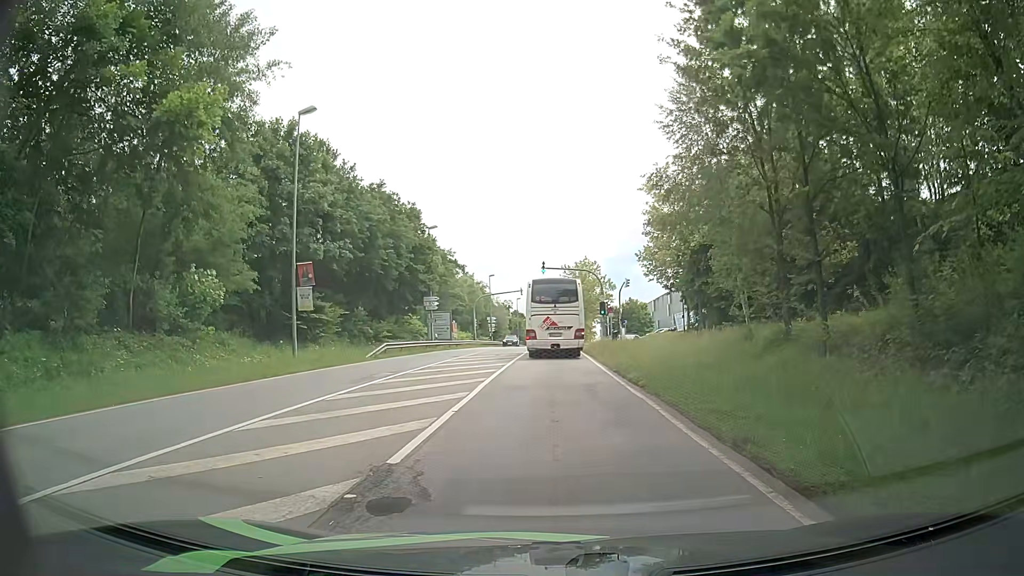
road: secondary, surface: asphalt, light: Day
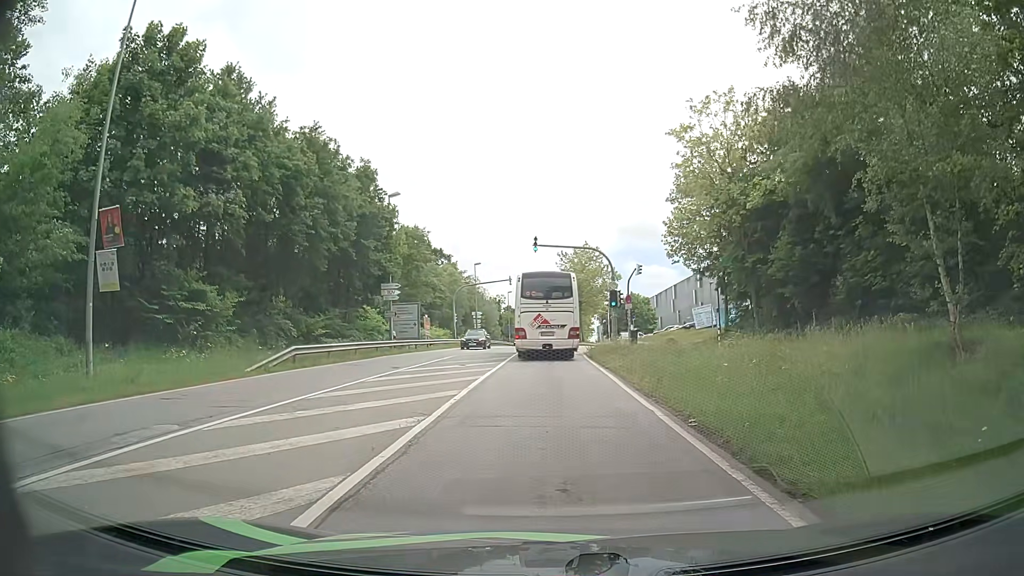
(0.0, +12.5) m; 0°
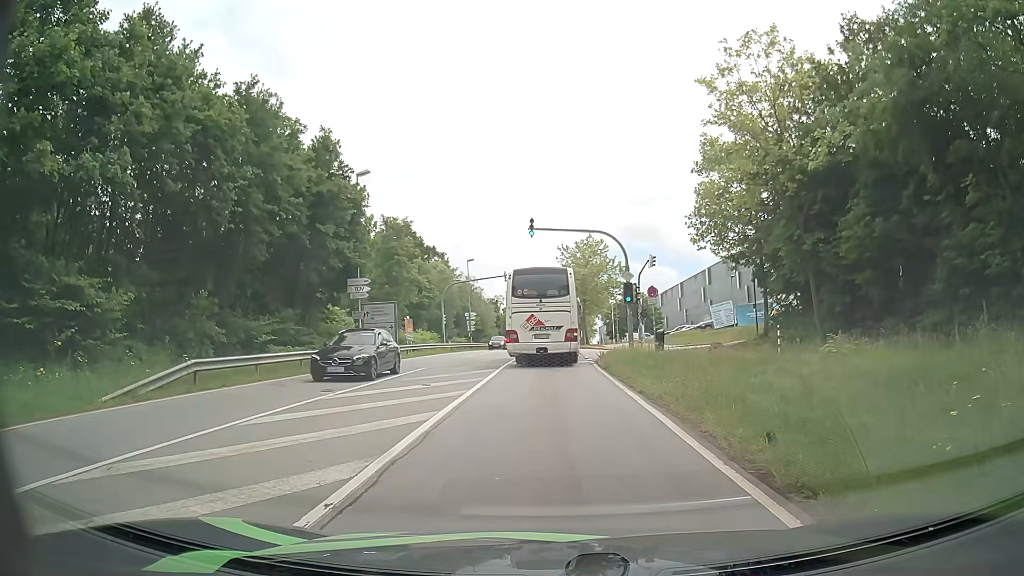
(0.0, +7.3) m; 0°
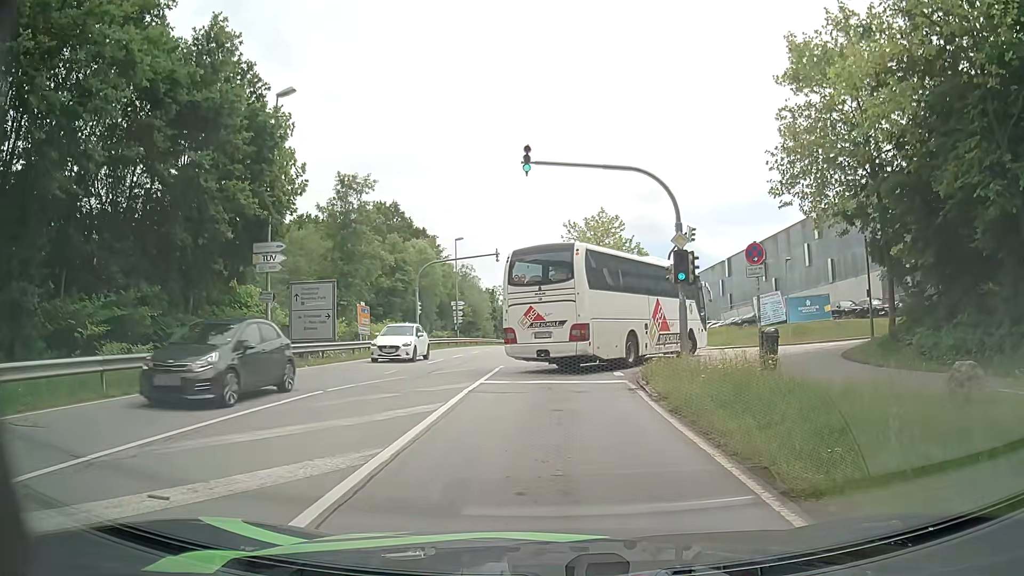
(0.0, +12.2) m; 0°
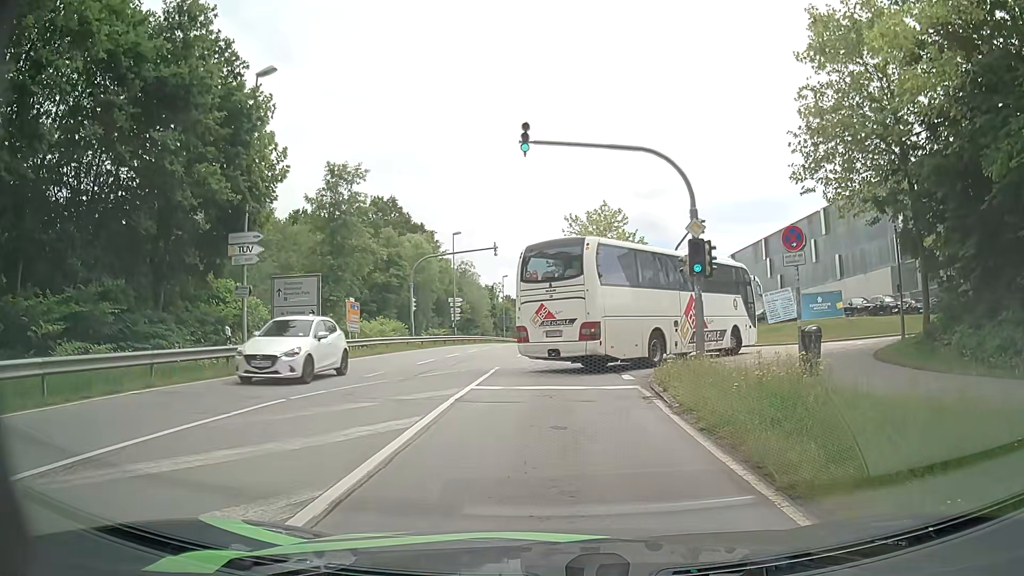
(0.0, +2.0) m; -2°
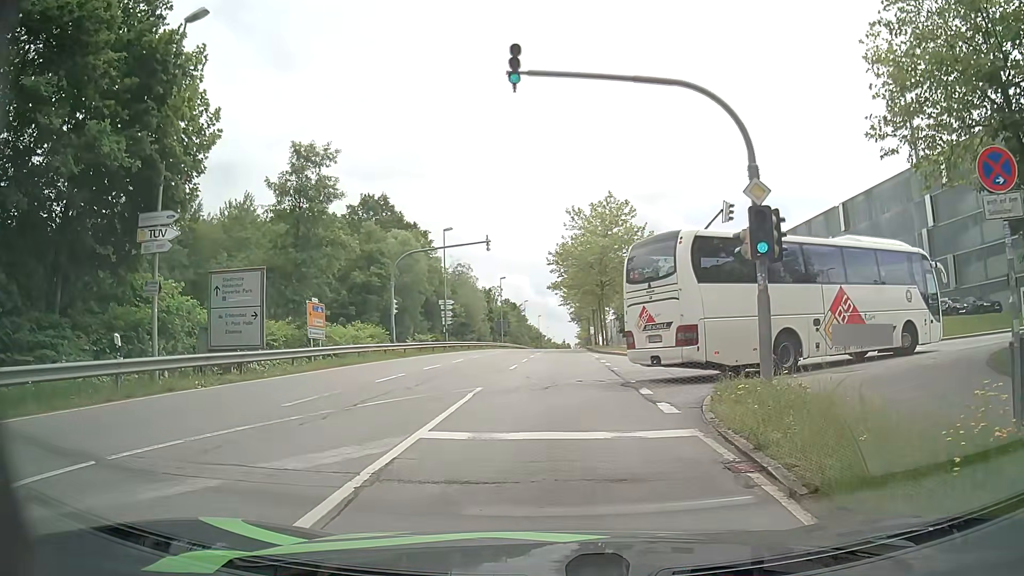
(+0.2, +5.5) m; 0°
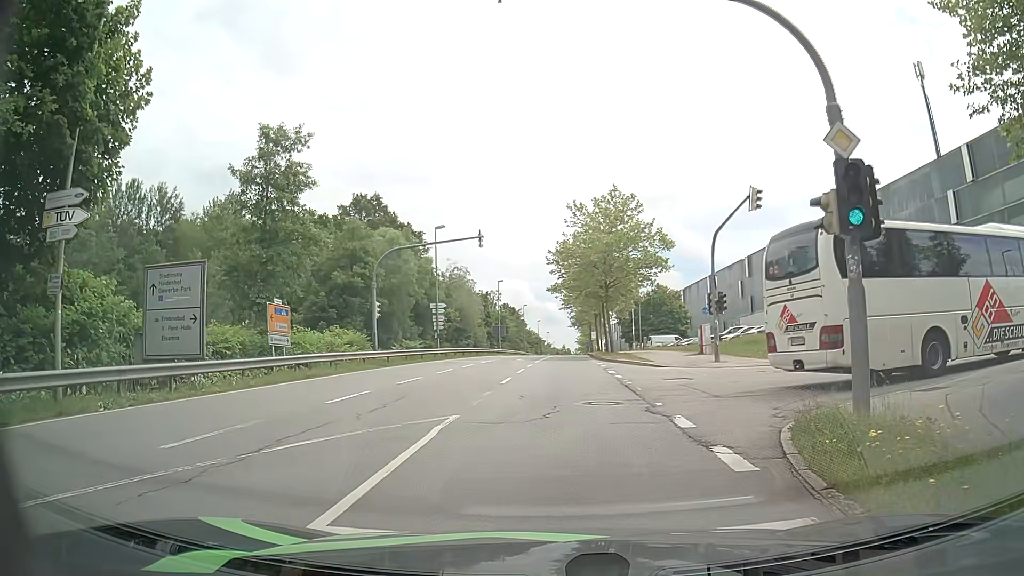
(+0.2, +4.1) m; +1°
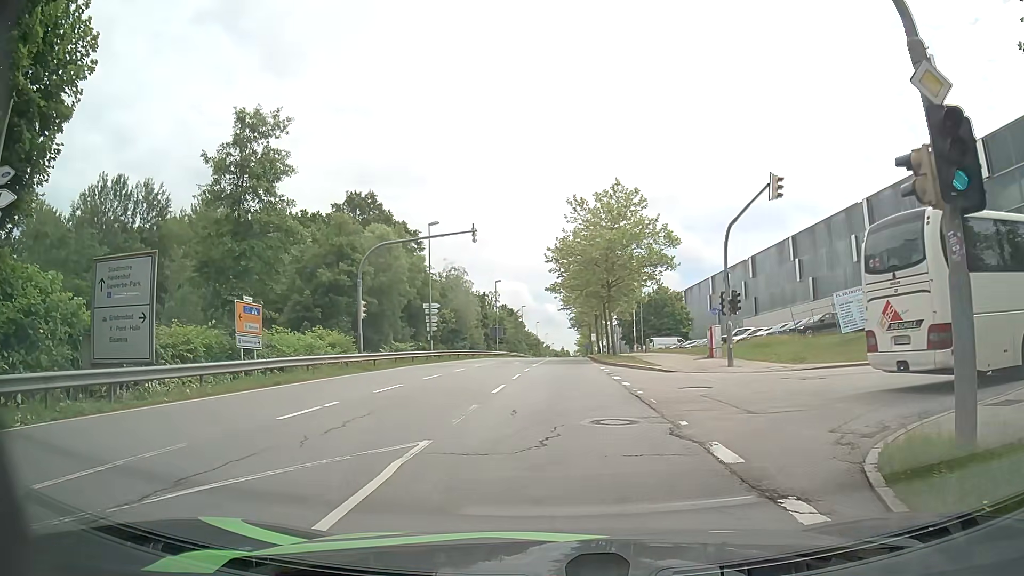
(0.0, +2.6) m; 0°
